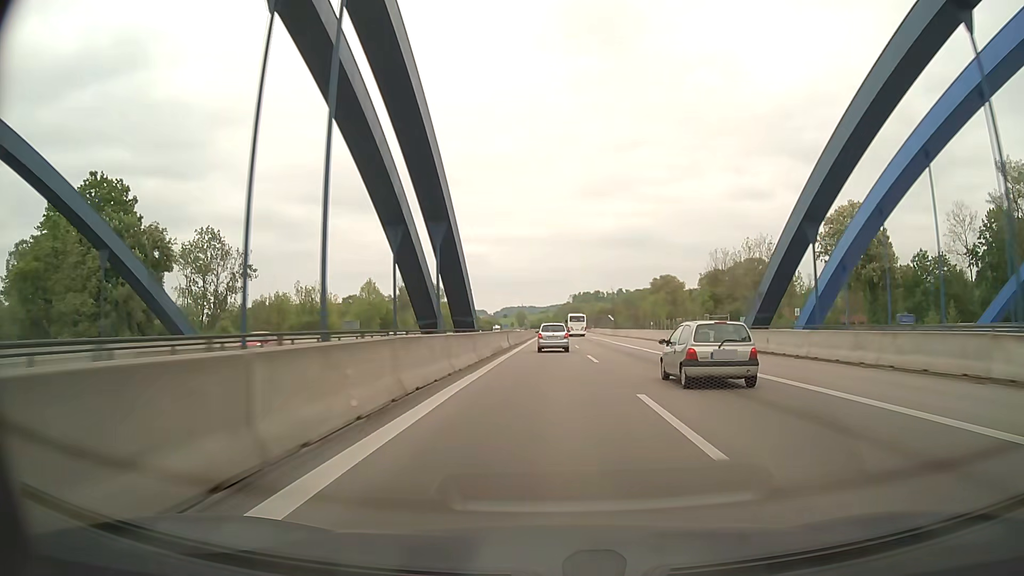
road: motorway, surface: asphalt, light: Day
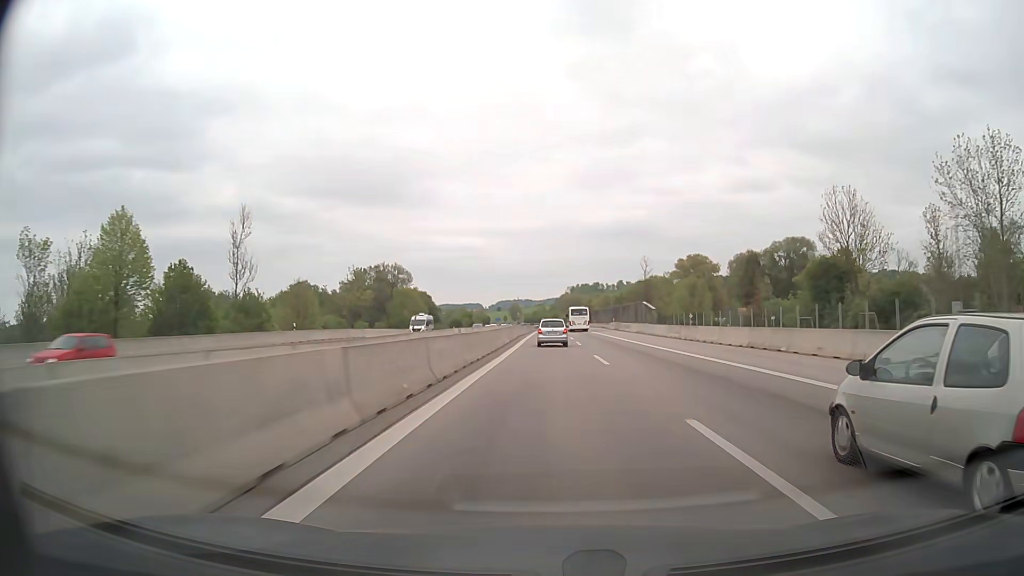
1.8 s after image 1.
(+0.4, +57.8) m; +1°
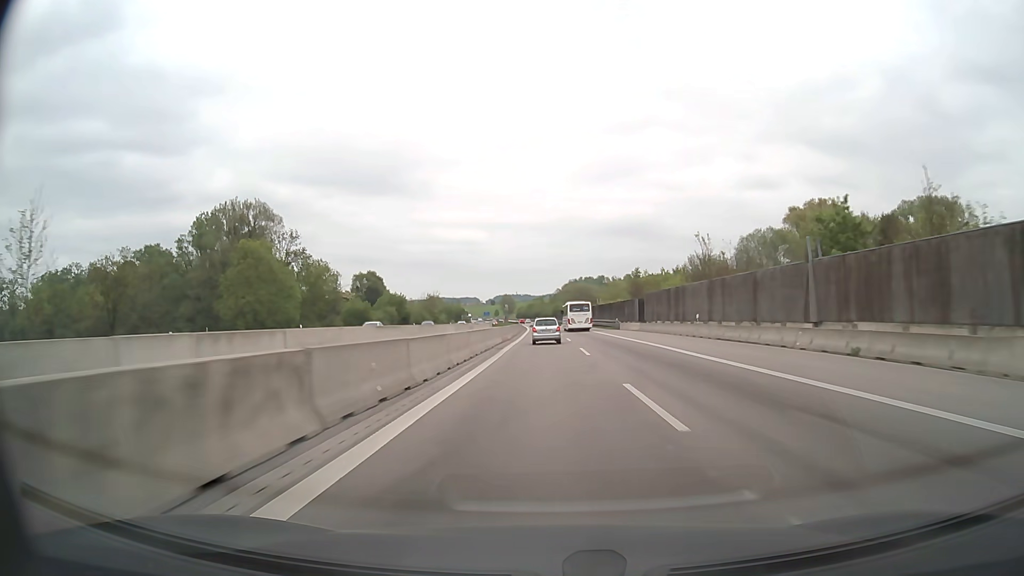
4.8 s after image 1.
(+0.1, +96.9) m; 0°
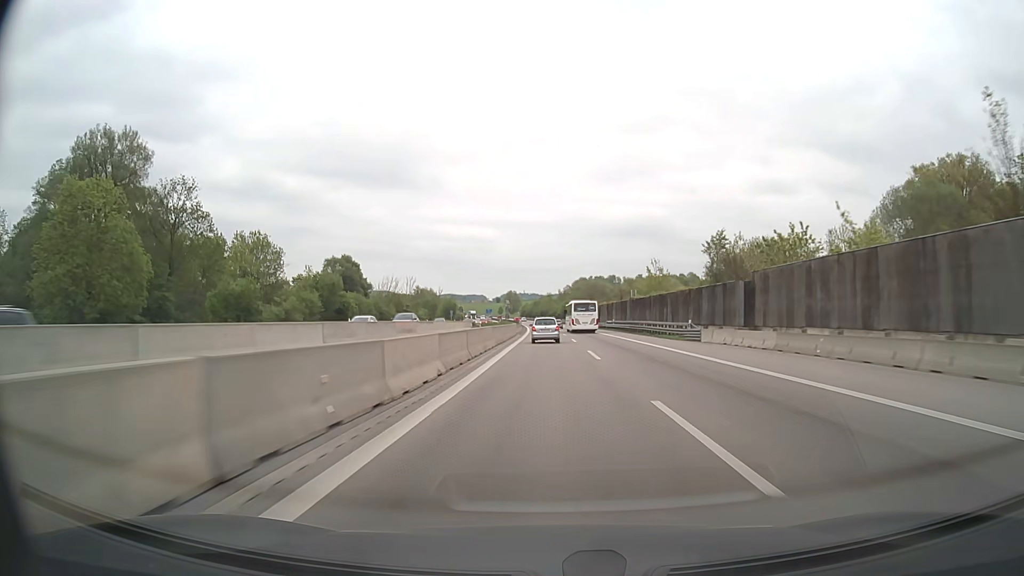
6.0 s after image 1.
(-0.2, +39.2) m; -1°
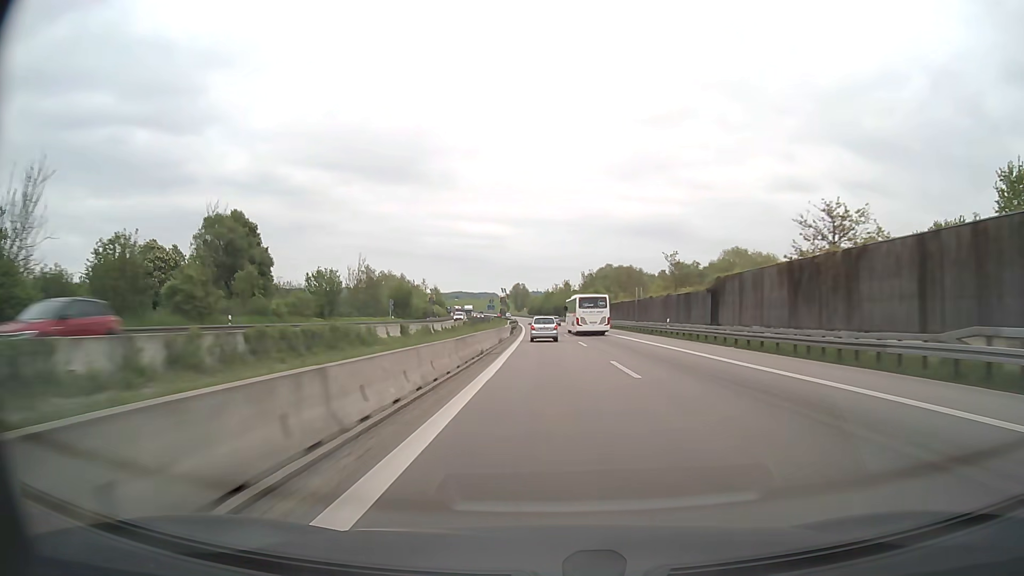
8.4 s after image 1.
(-0.8, +79.7) m; -1°
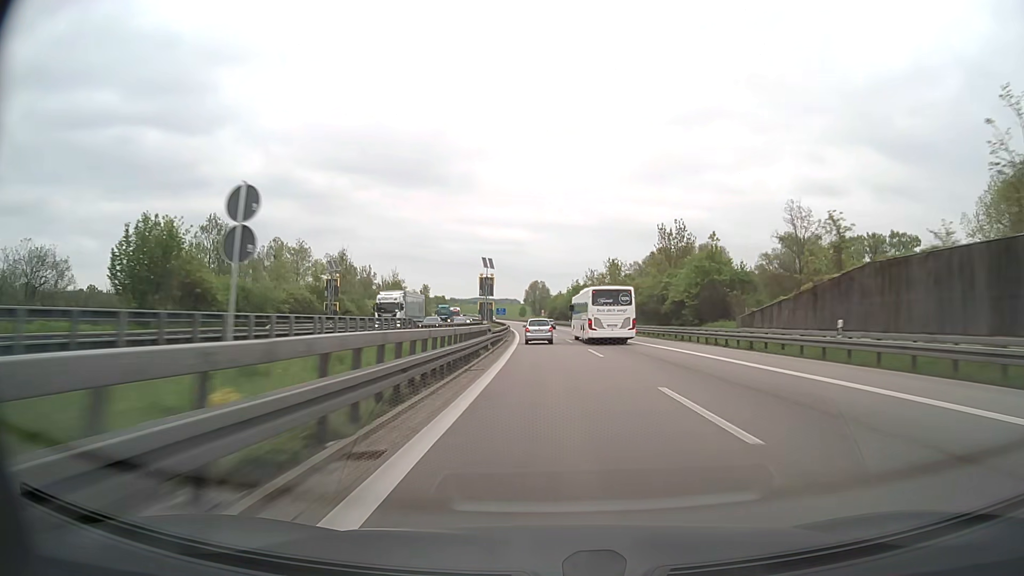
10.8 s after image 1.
(-1.5, +80.7) m; -2°
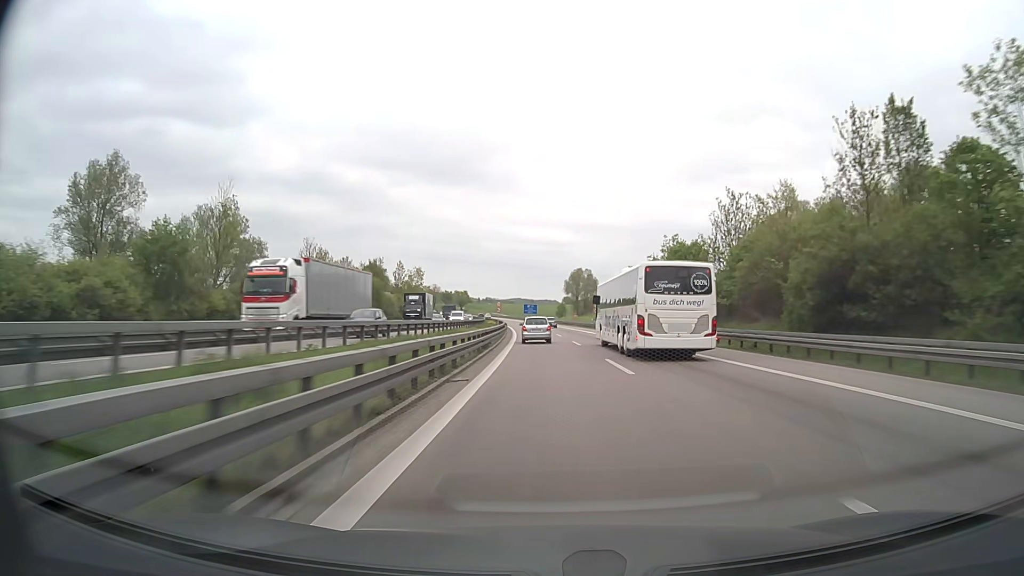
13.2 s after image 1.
(-2.2, +80.3) m; -3°
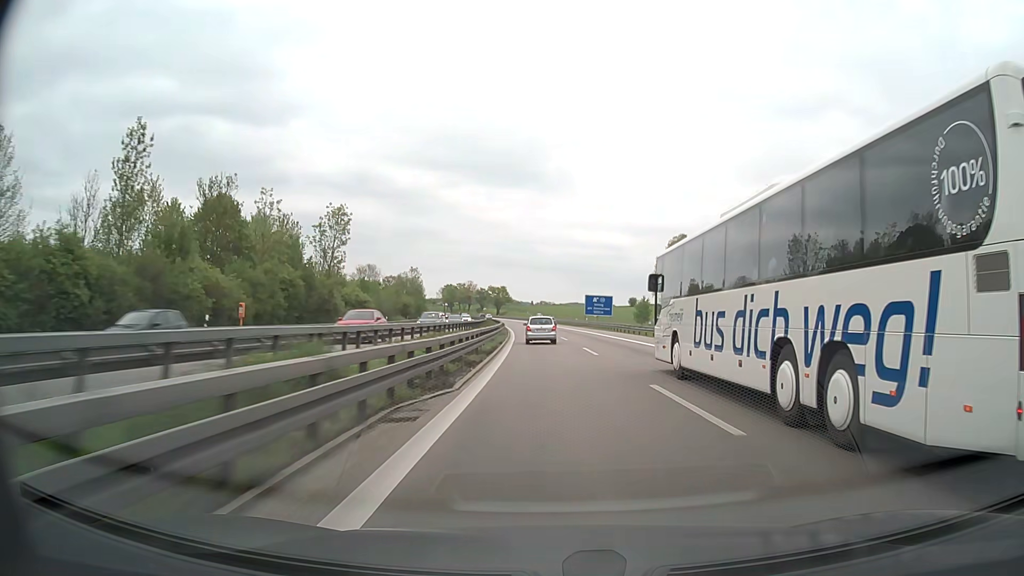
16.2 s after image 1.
(-4.0, +98.7) m; -5°
(0, +10) (0, +20) (0, +30) (-1, +40) (-1, +50) (-2, +60) (-2, +70) (-3, +80) (-4, +90) (-5, +100) m
